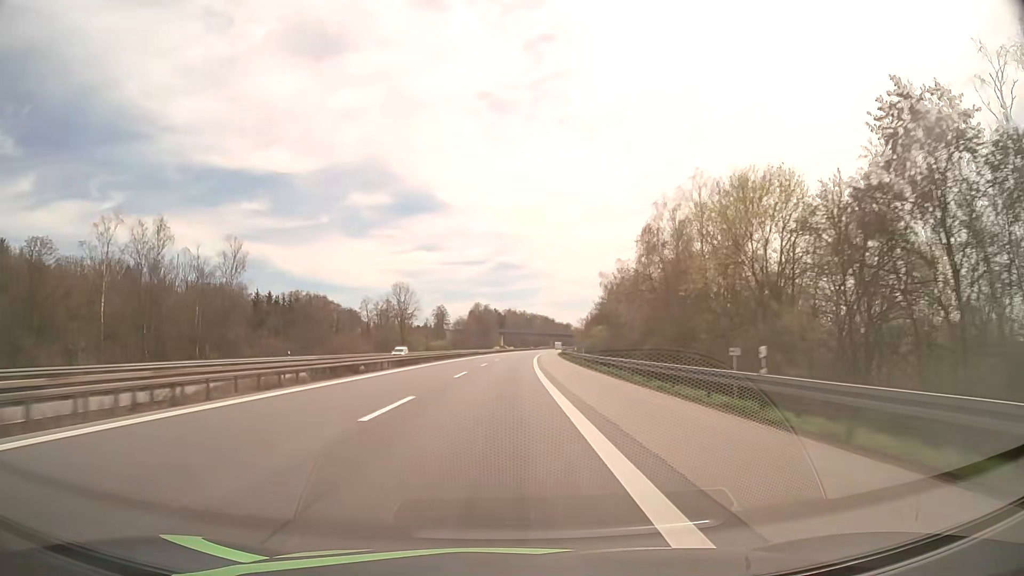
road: motorway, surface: asphalt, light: Day
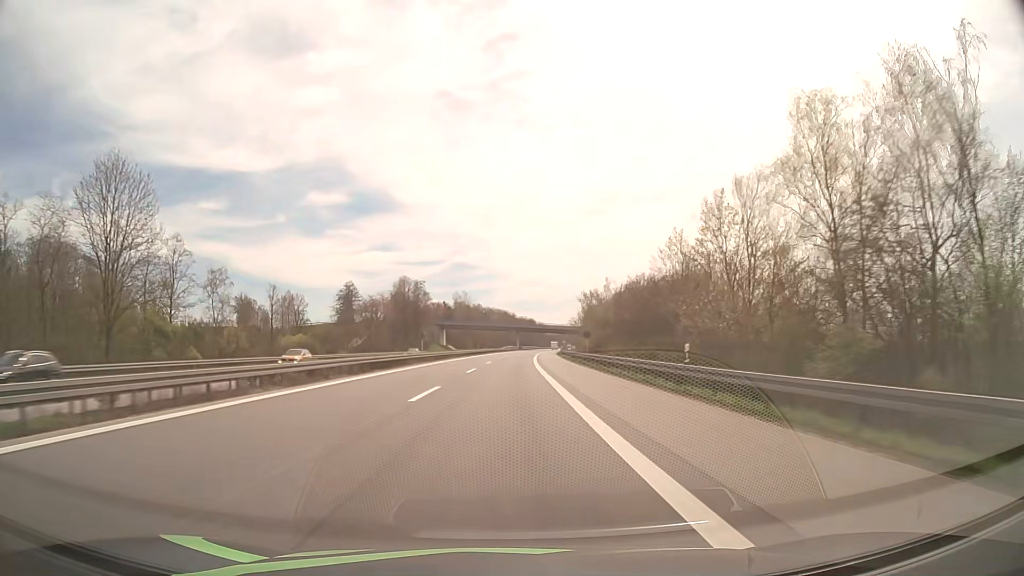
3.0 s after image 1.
(+3.4, +104.0) m; +4°
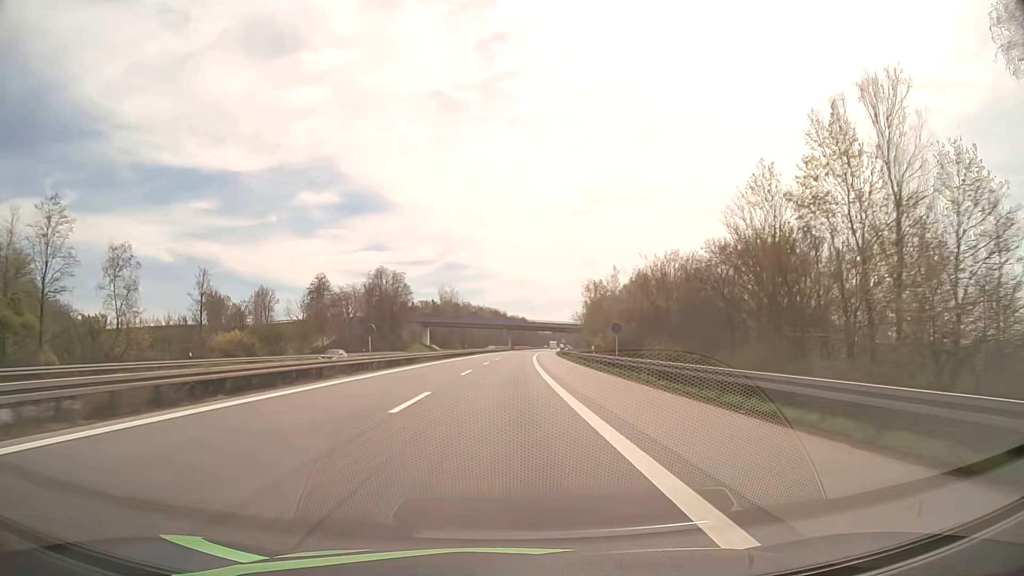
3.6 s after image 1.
(+0.1, +20.8) m; +1°
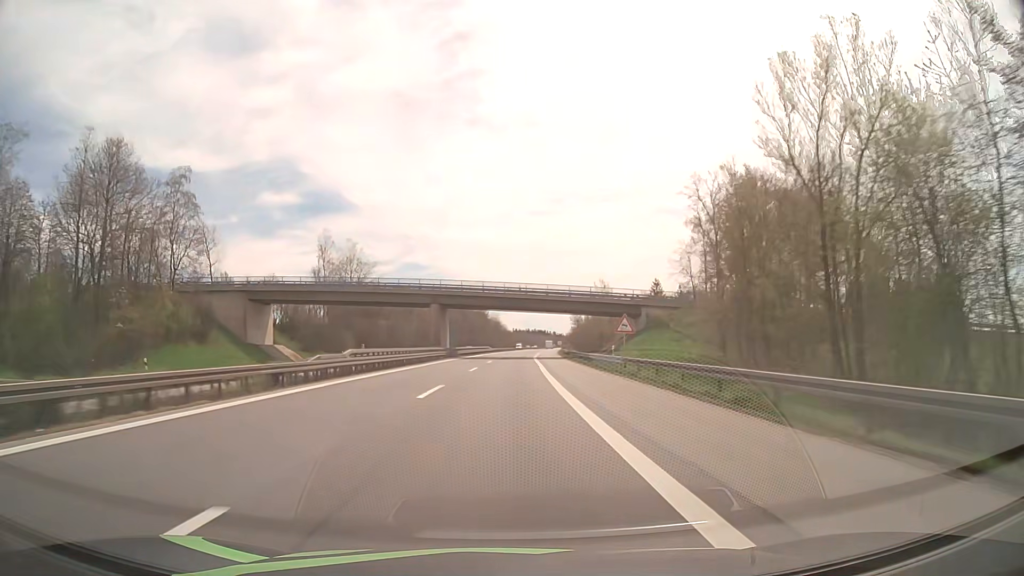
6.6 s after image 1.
(+3.3, +104.1) m; +4°
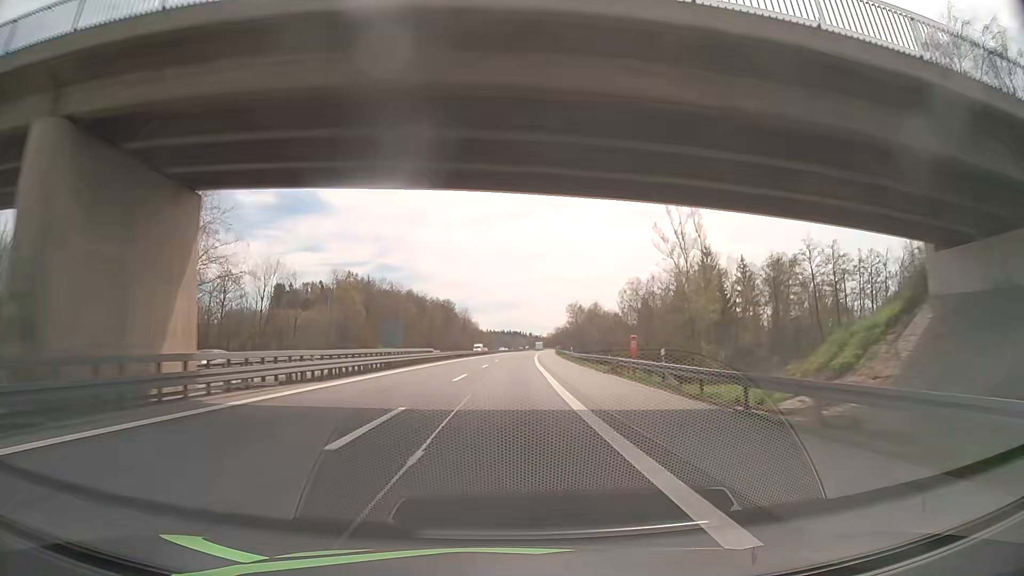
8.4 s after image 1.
(+1.1, +62.4) m; +2°
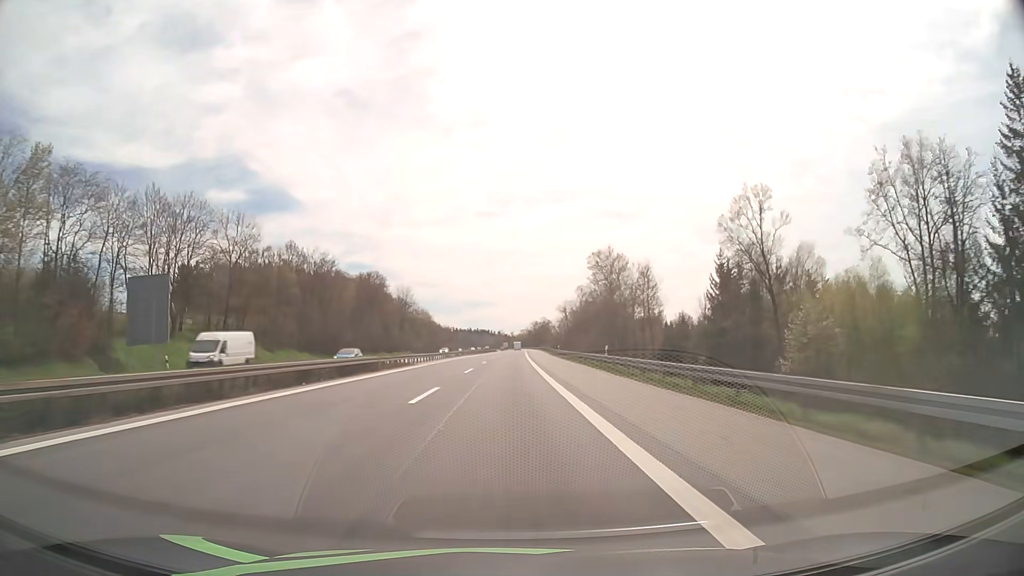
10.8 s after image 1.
(+2.1, +83.1) m; +3°
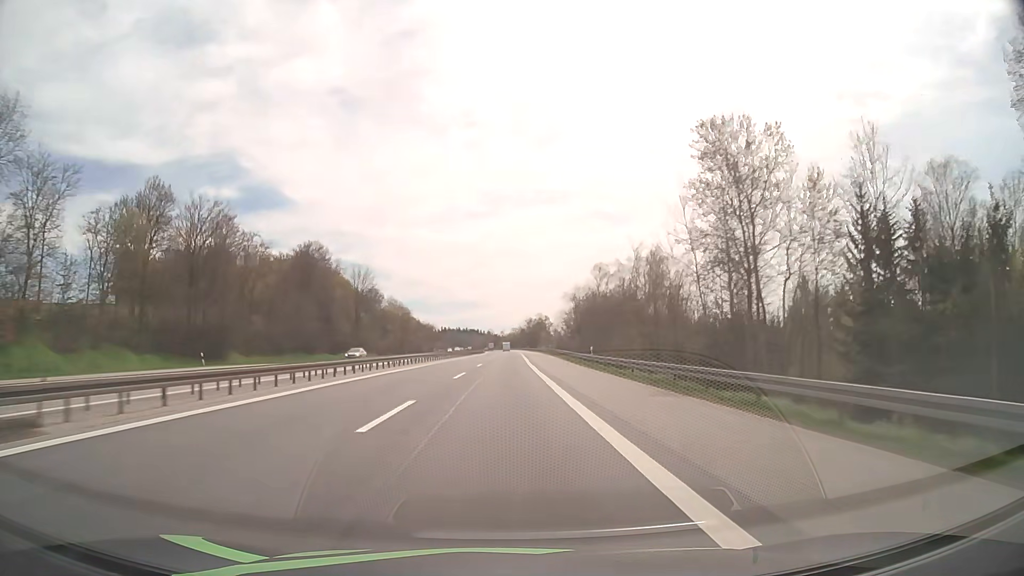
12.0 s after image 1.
(+0.3, +41.5) m; +1°
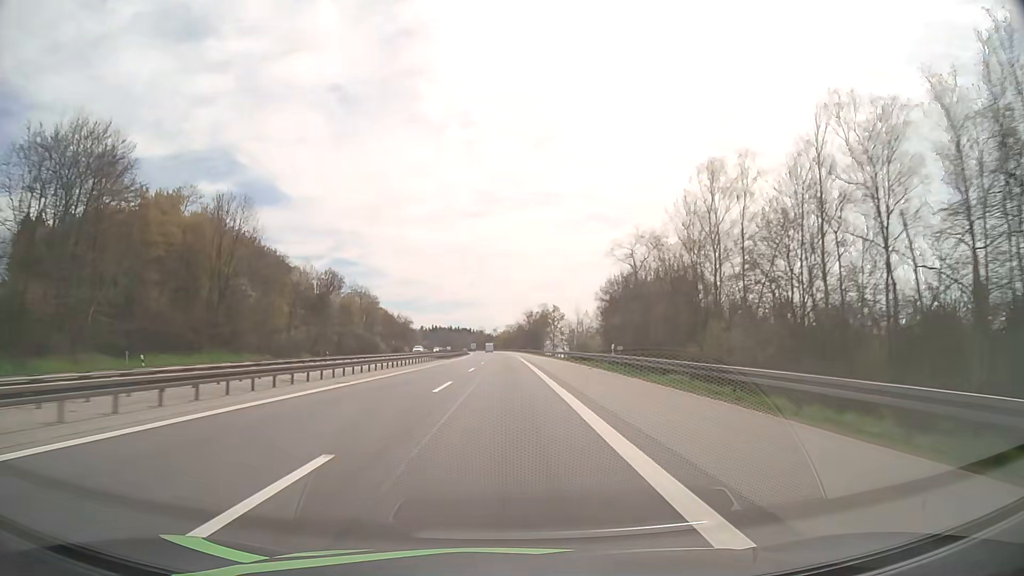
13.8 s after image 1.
(+0.5, +62.3) m; 0°
(0, +10) (0, +20) (0, +30) (0, +40) (0, +50) (0, +60) (0, +70) (0, +80) (0, +90) (0, +100) m
